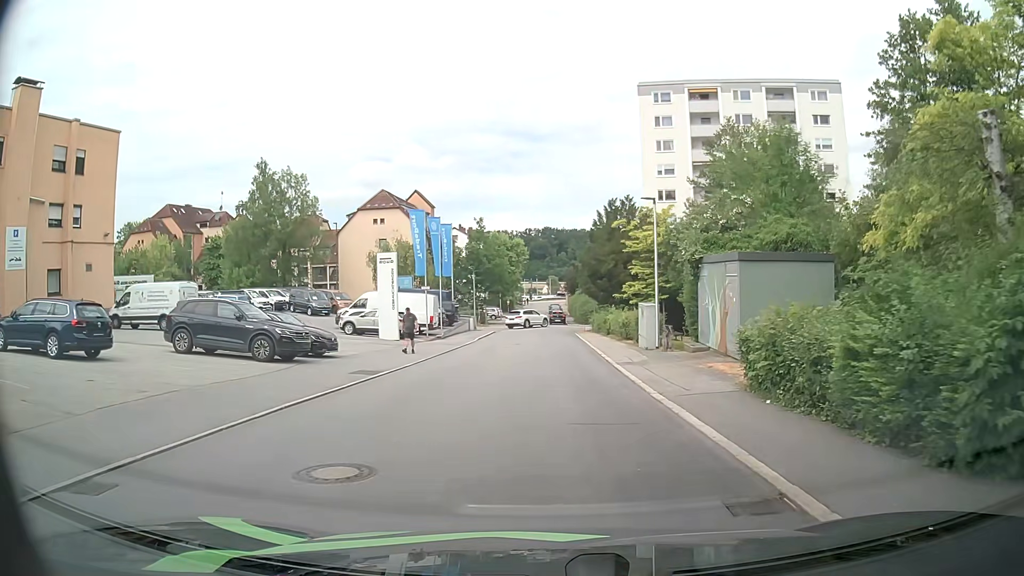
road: residential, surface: asphalt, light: Day
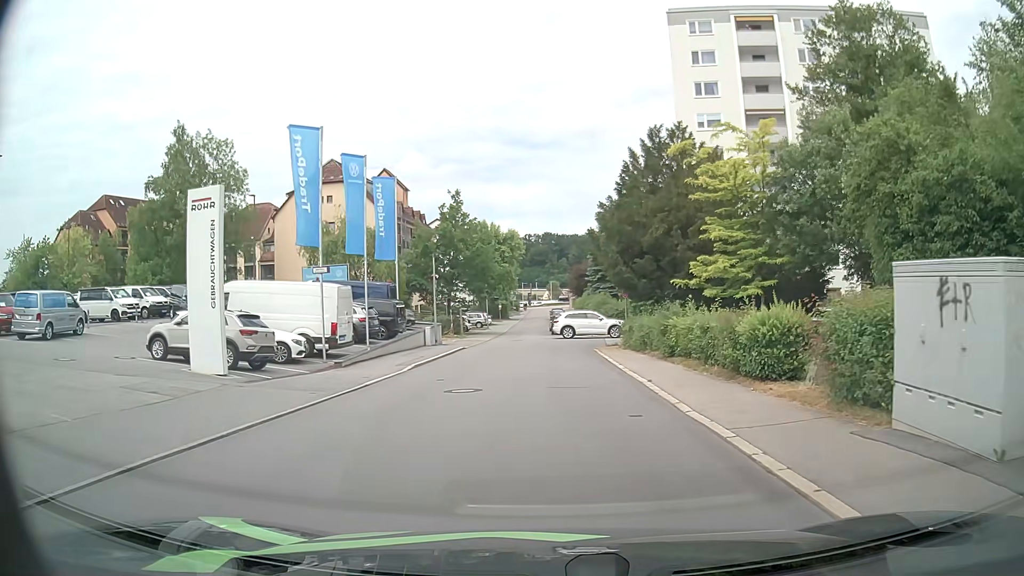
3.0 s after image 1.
(-0.1, +20.0) m; -1°
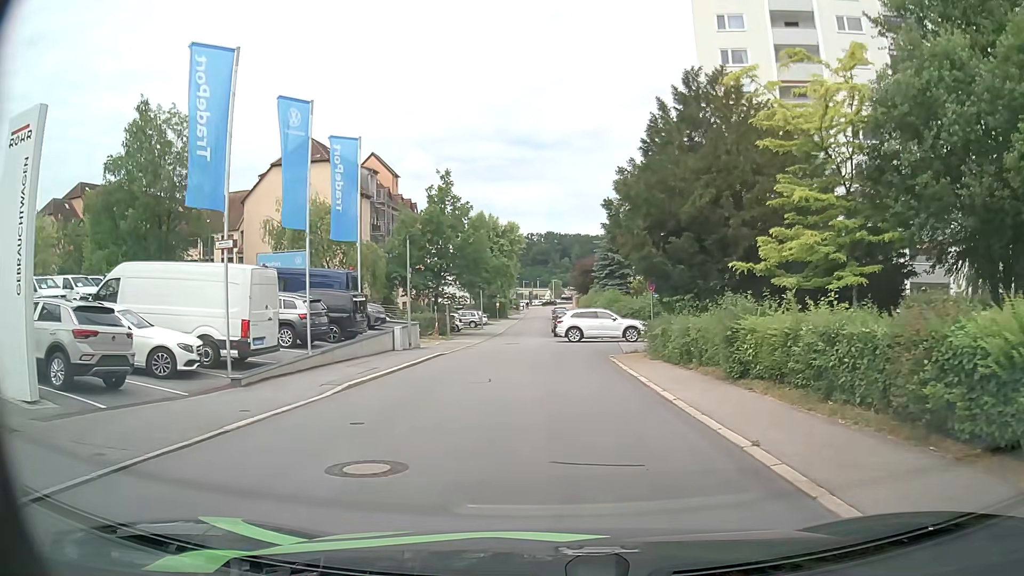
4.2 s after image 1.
(0.0, +7.2) m; +1°
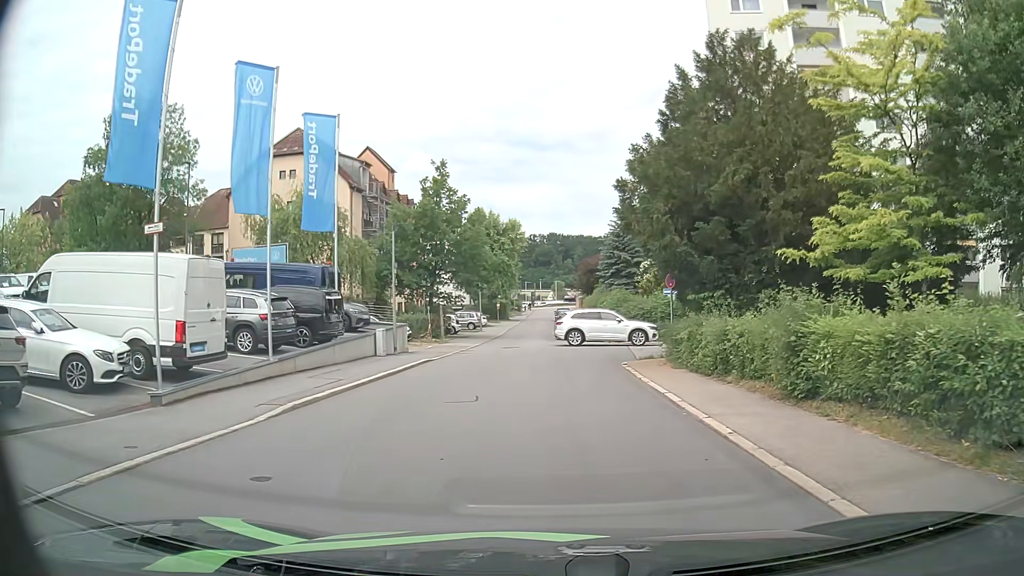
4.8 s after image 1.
(0.0, +3.2) m; -1°
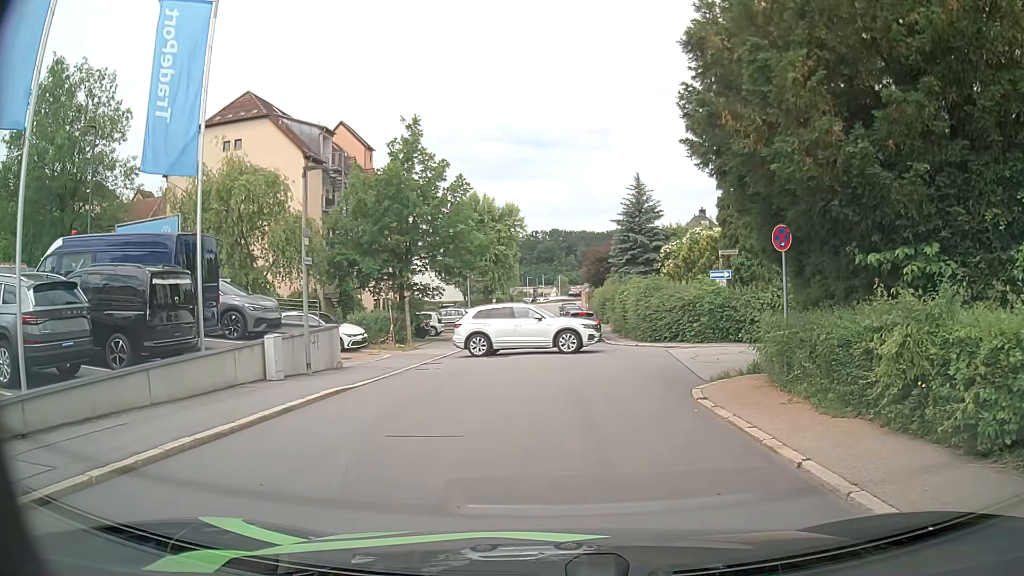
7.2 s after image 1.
(+0.1, +9.6) m; 0°
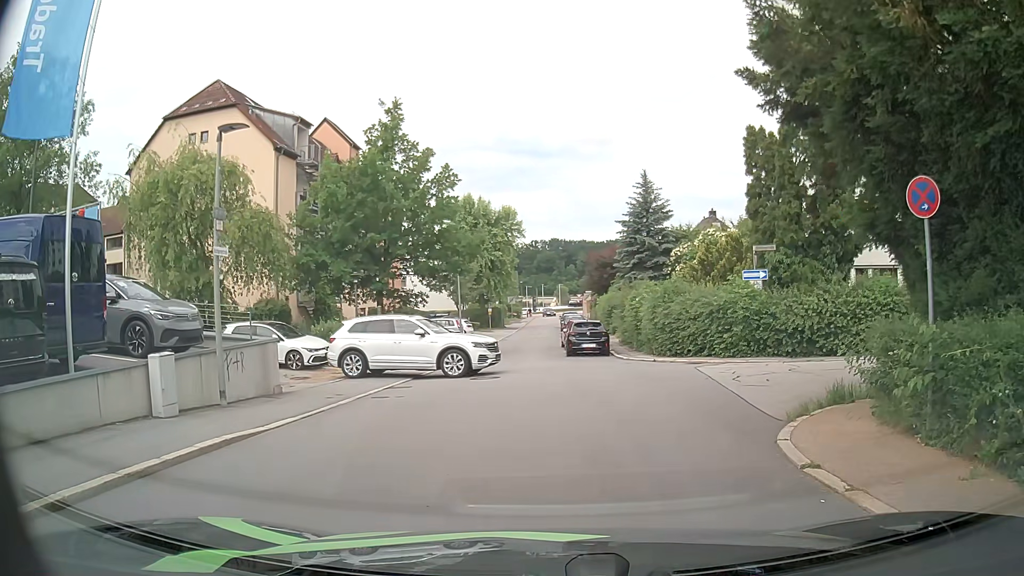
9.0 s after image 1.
(+0.1, +4.5) m; -1°
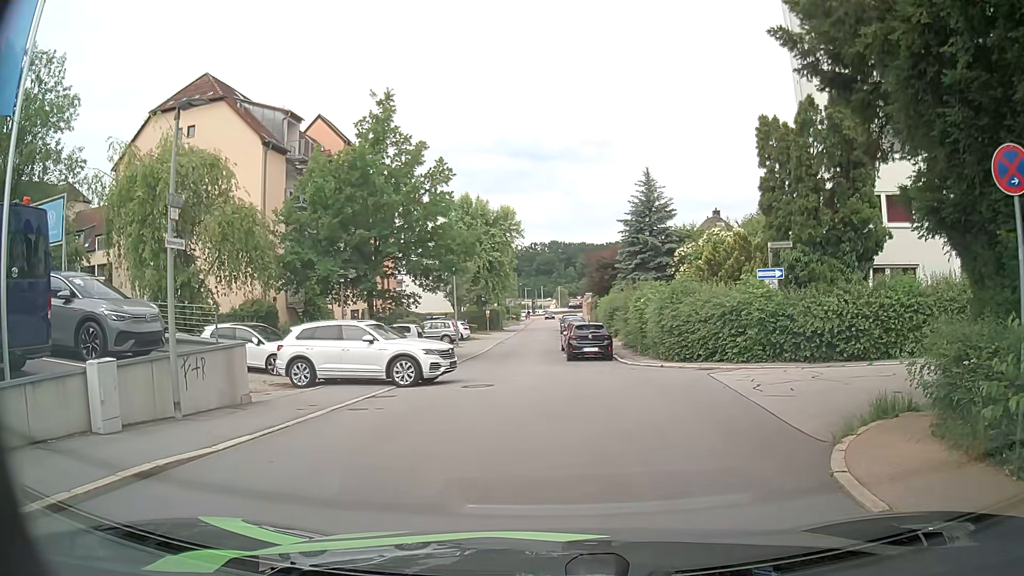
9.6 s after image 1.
(0.0, +1.6) m; 0°
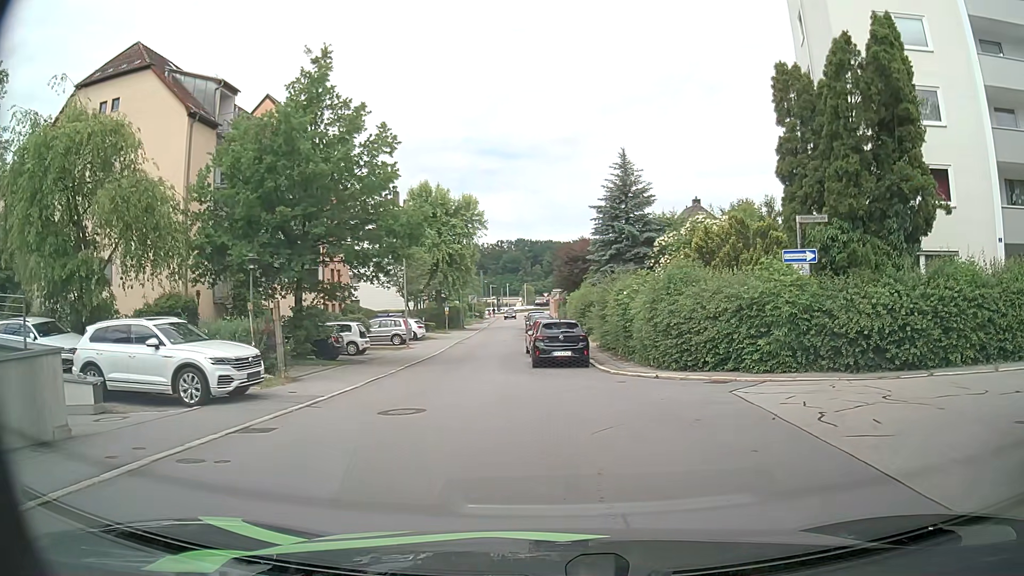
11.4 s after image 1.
(+0.1, +4.9) m; +5°
